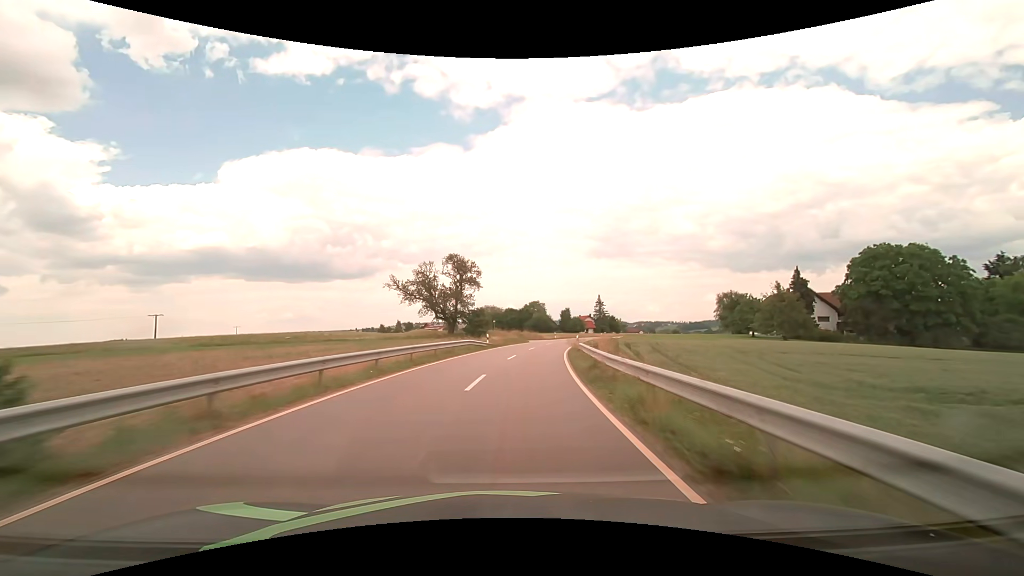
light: Day
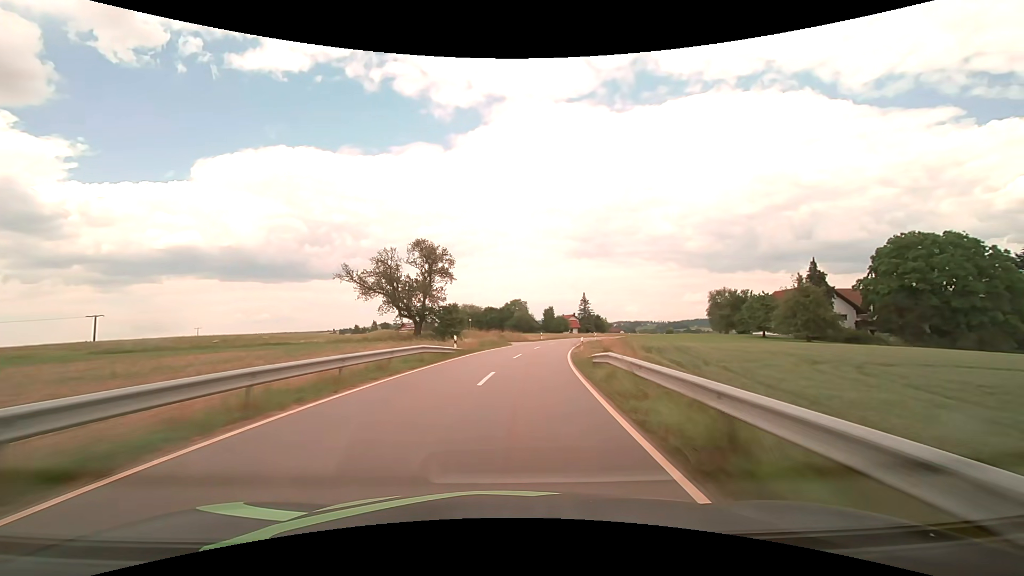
(+0.2, +11.2) m; +2°
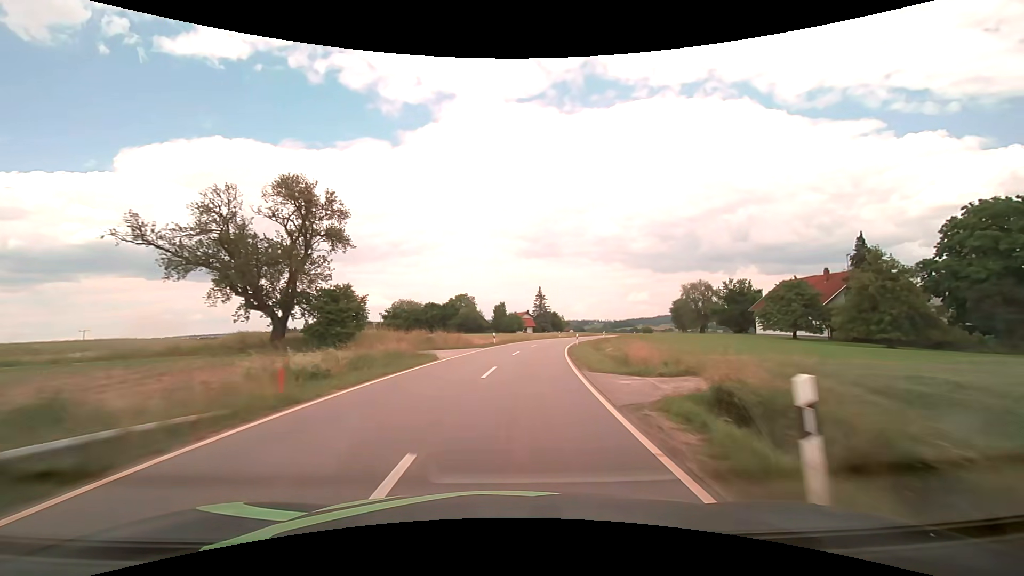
(+1.1, +22.9) m; +6°
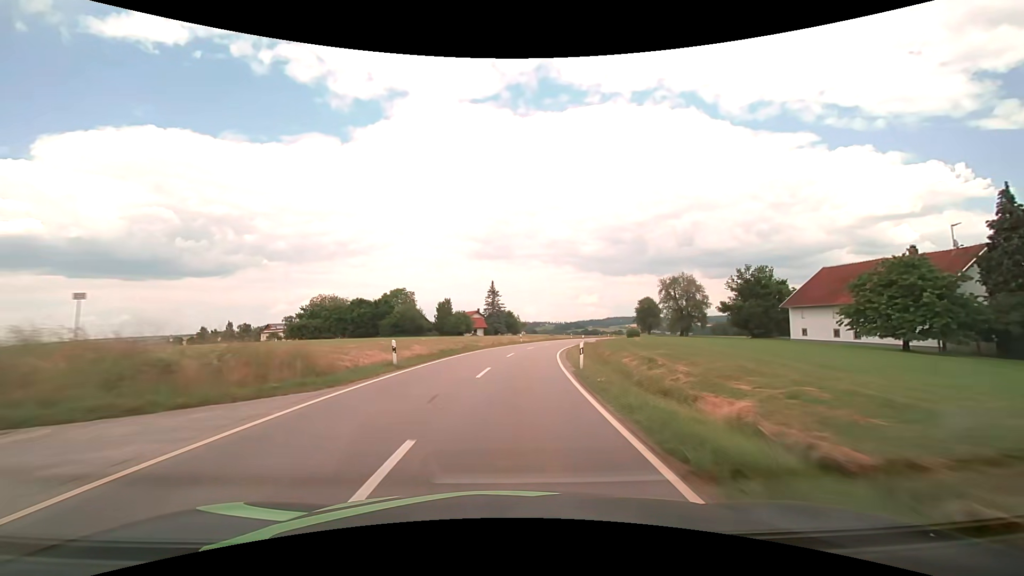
(+1.2, +23.6) m; +6°
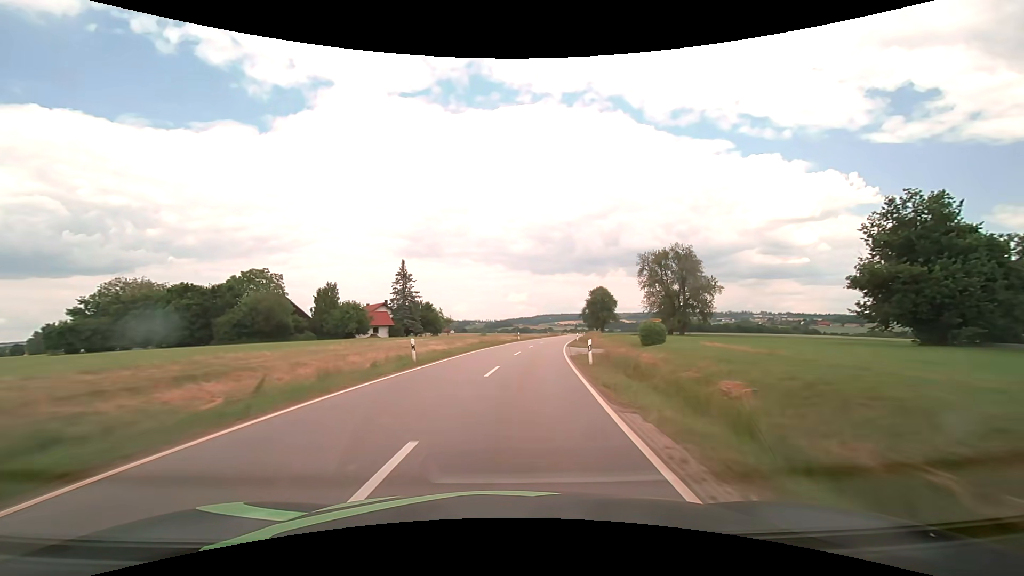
(+2.4, +36.7) m; +8°
(0, +10) (+1, +20) (+2, +30) (+3, +40) (+4, +50) (+6, +60) (+8, +69) (+9, +79) (+11, +89) (+13, +99) m
